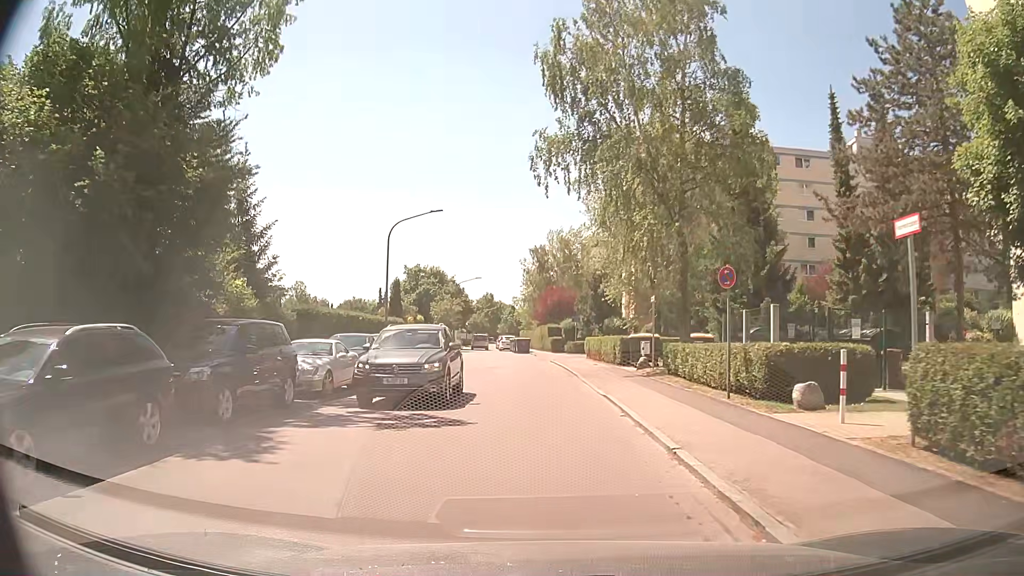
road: residential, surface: asphalt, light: Day
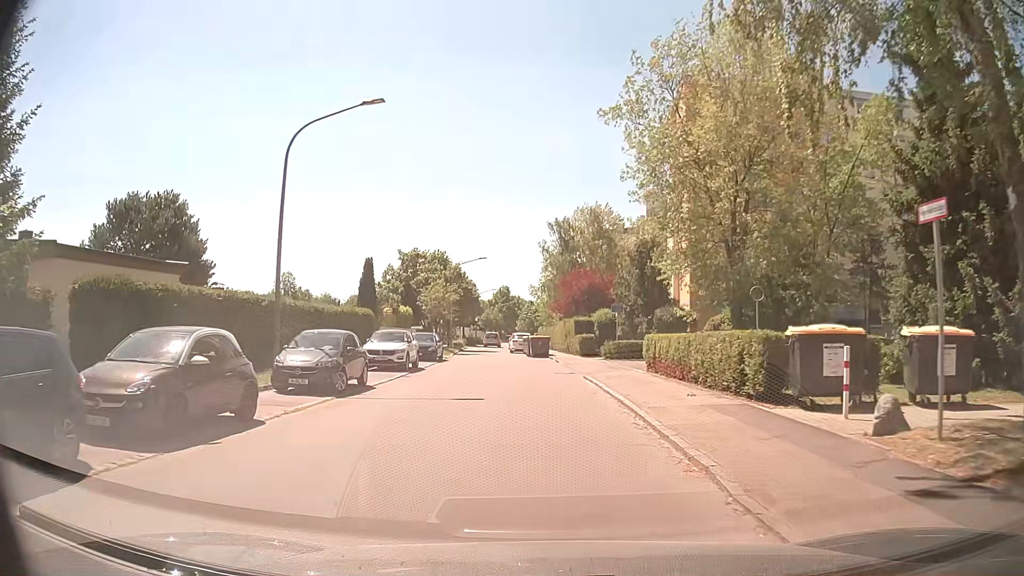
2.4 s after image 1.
(+0.1, +16.8) m; -1°
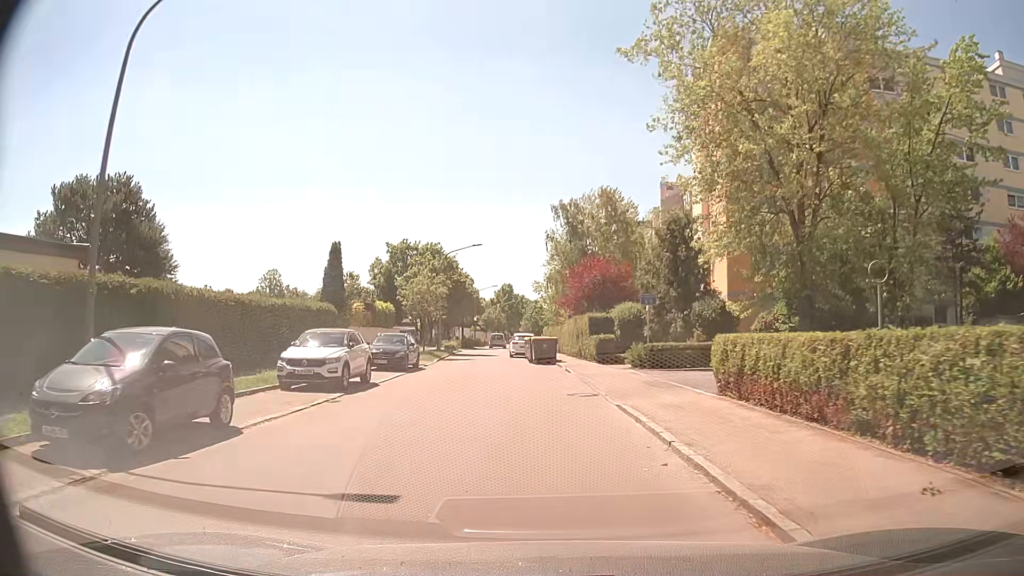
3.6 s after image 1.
(0.0, +8.7) m; -1°
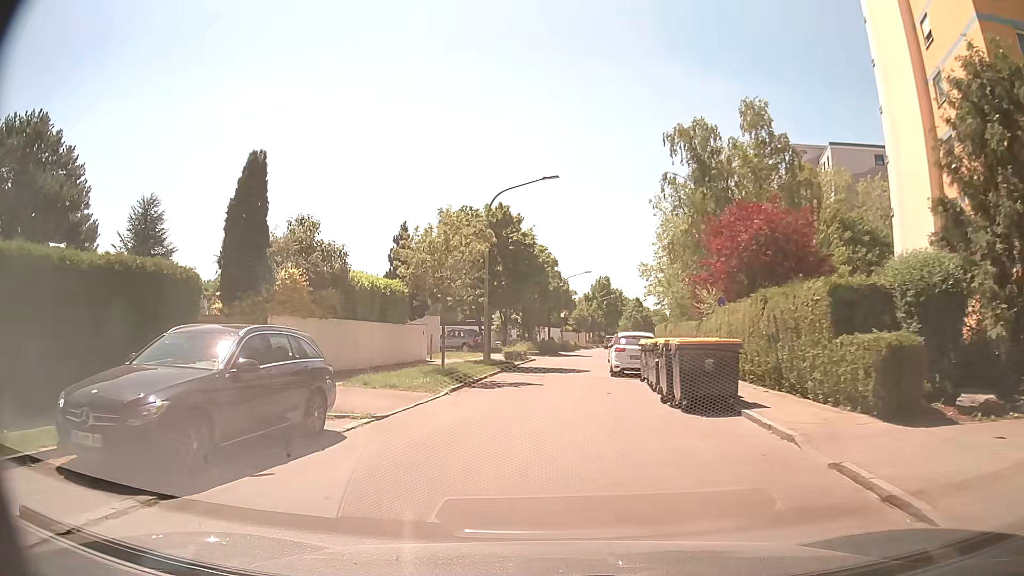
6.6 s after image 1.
(-0.7, +20.5) m; -7°
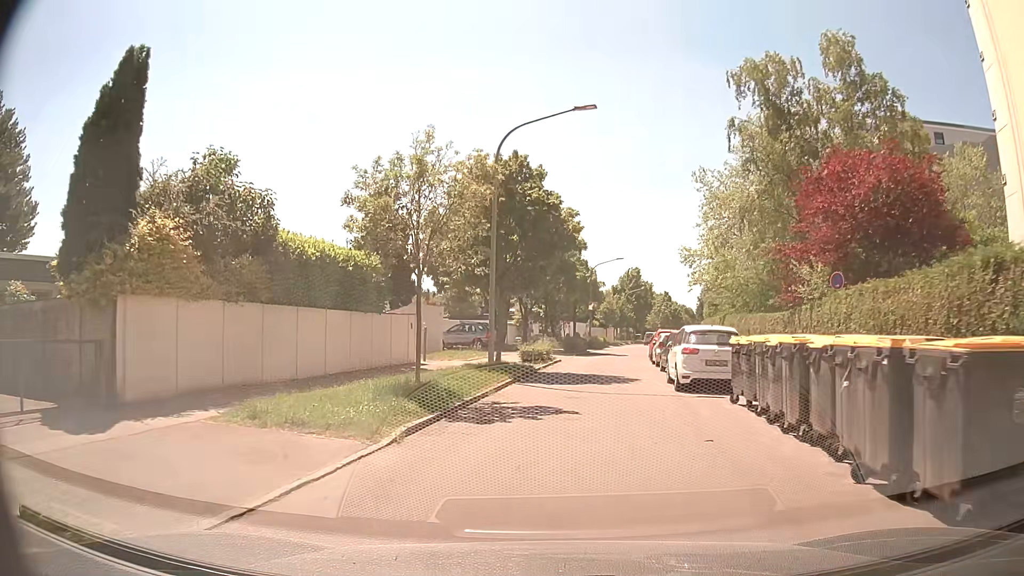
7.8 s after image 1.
(-0.2, +8.0) m; -3°
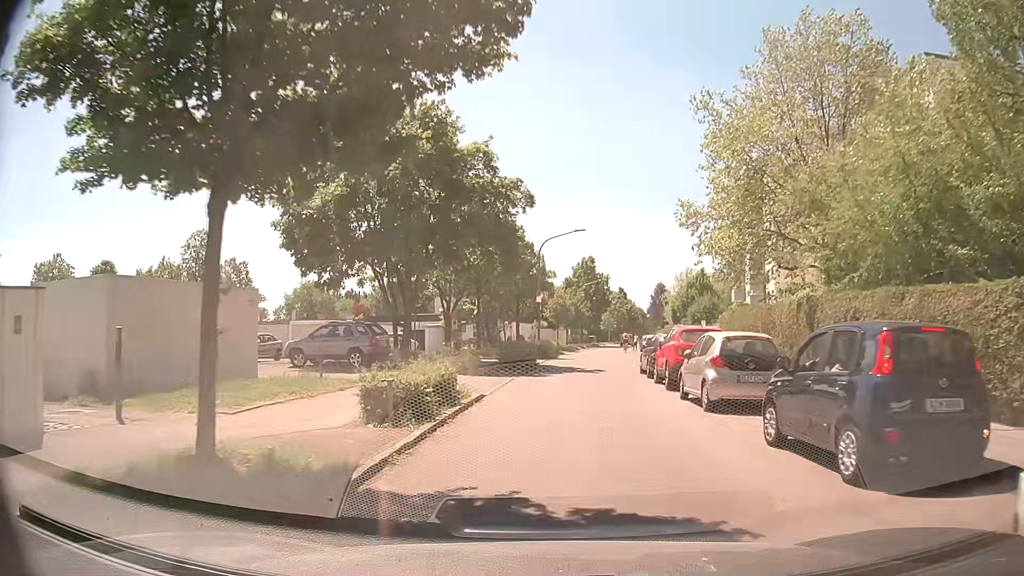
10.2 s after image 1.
(+0.8, +16.9) m; +5°
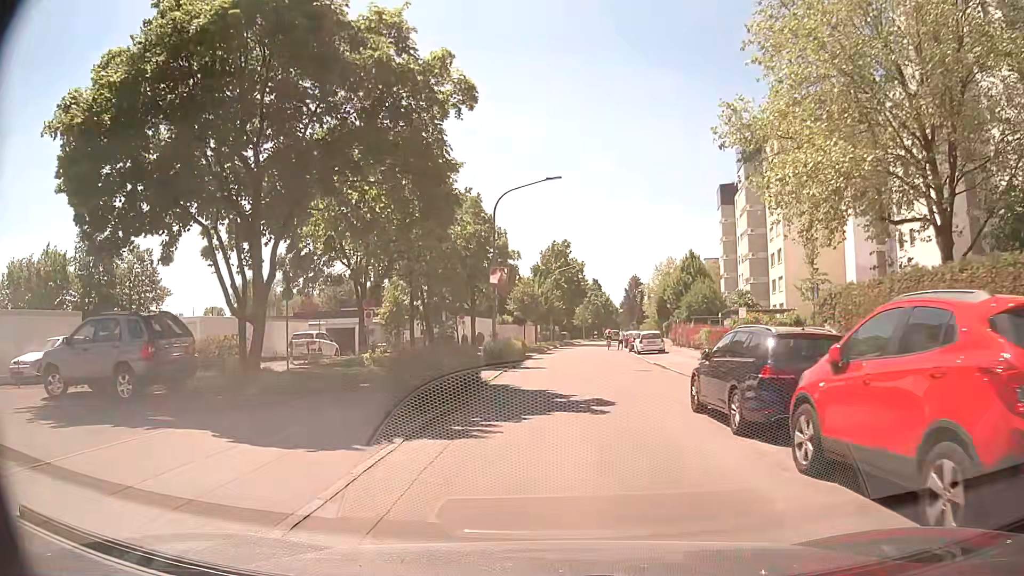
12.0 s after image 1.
(+0.4, +13.5) m; +2°
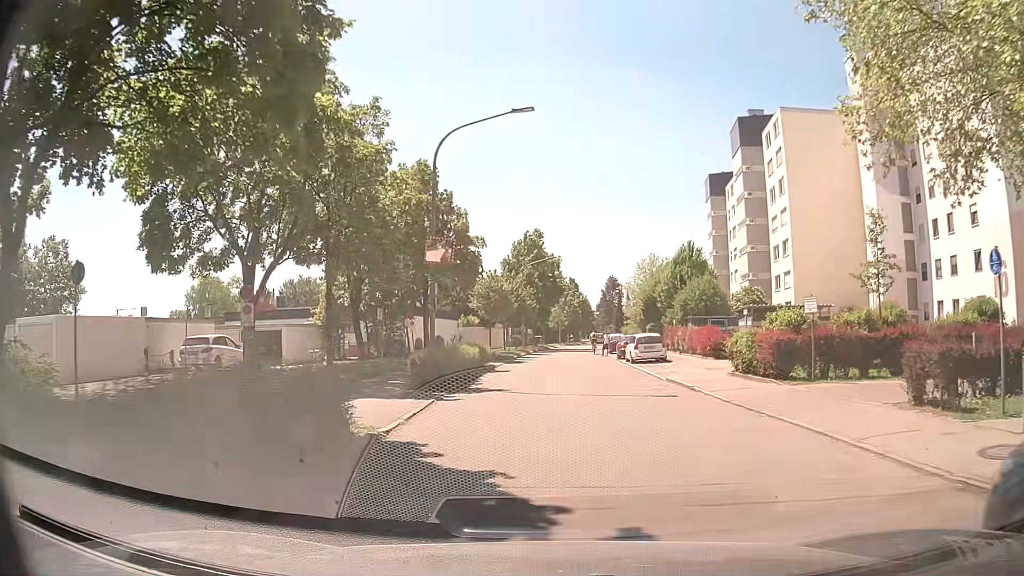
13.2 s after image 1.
(+0.3, +9.3) m; +3°
(0, +10) (0, +20) (0, +30) (+1, +40) (+1, +50) (+2, +60) (+3, +70) (+4, +80) (+6, +90) (+7, +100) m
